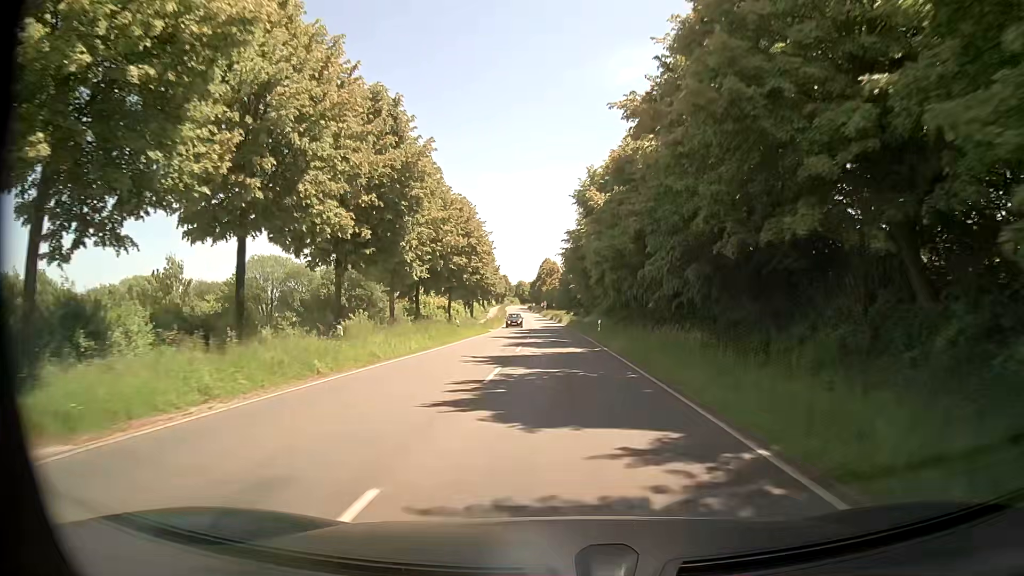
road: secondary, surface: asphalt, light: Day
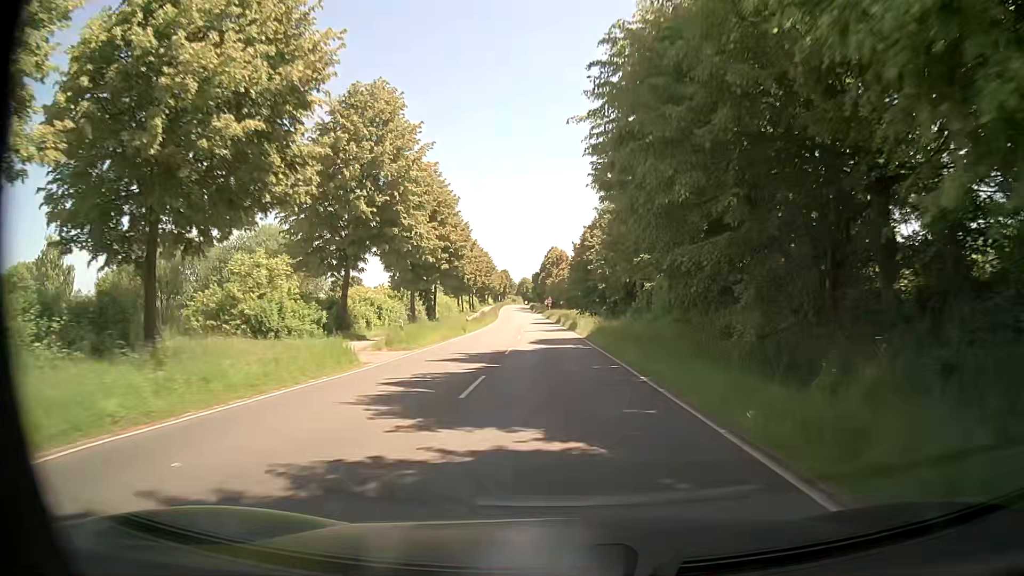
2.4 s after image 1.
(-0.2, +38.7) m; 0°
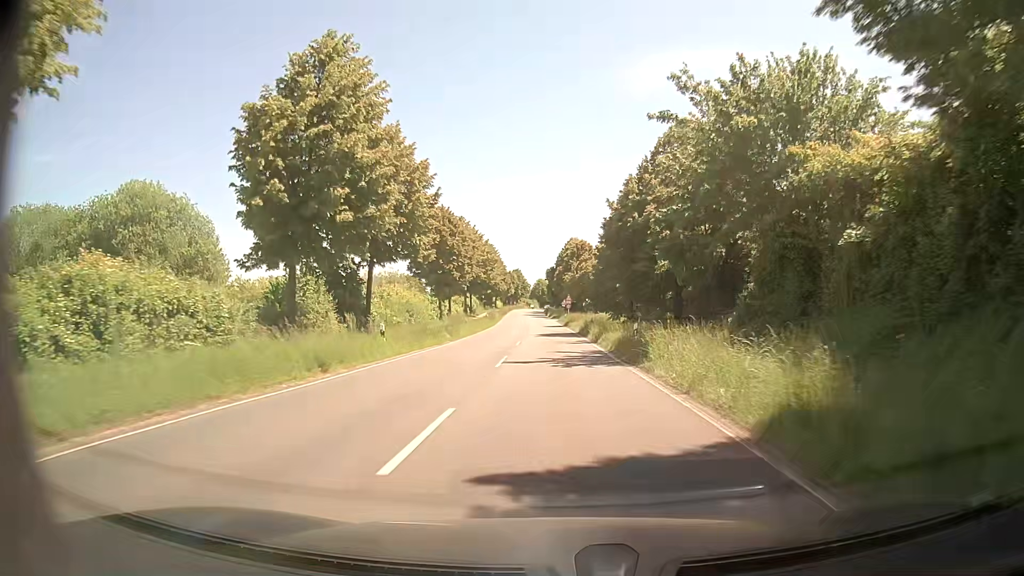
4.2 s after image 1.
(-0.7, +29.7) m; -2°
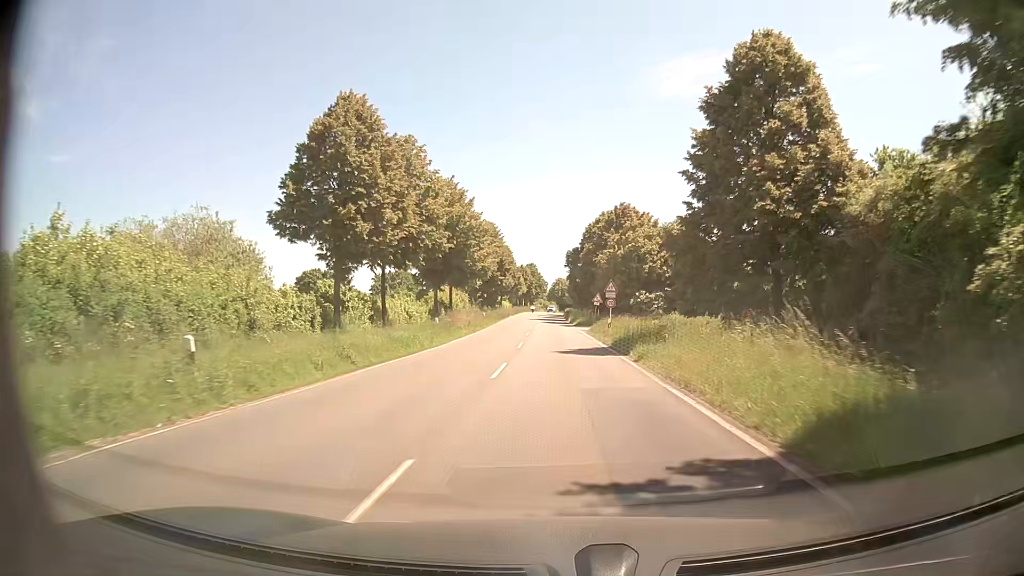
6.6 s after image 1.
(-0.6, +39.8) m; -2°
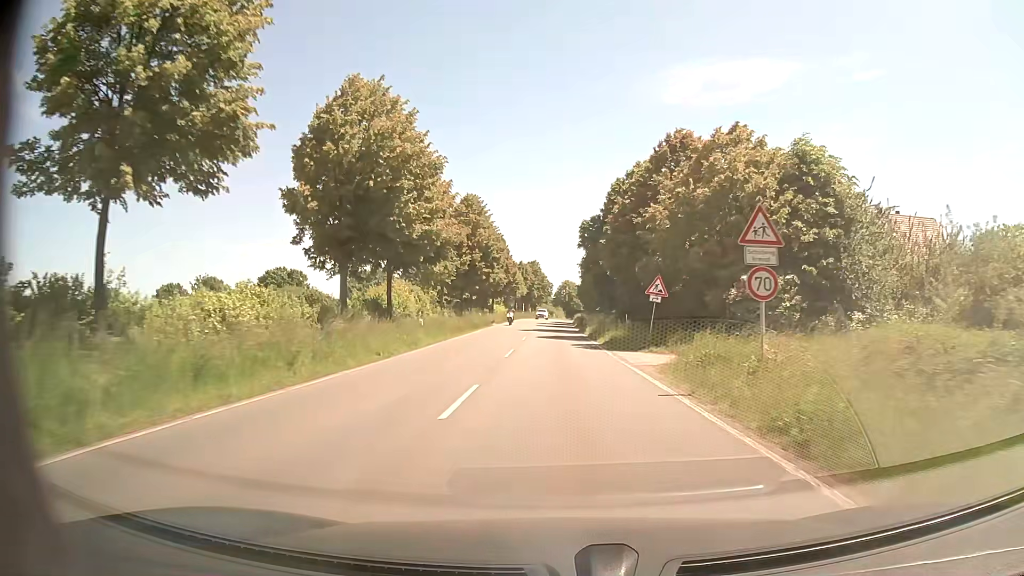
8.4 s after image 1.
(+0.1, +29.8) m; 0°
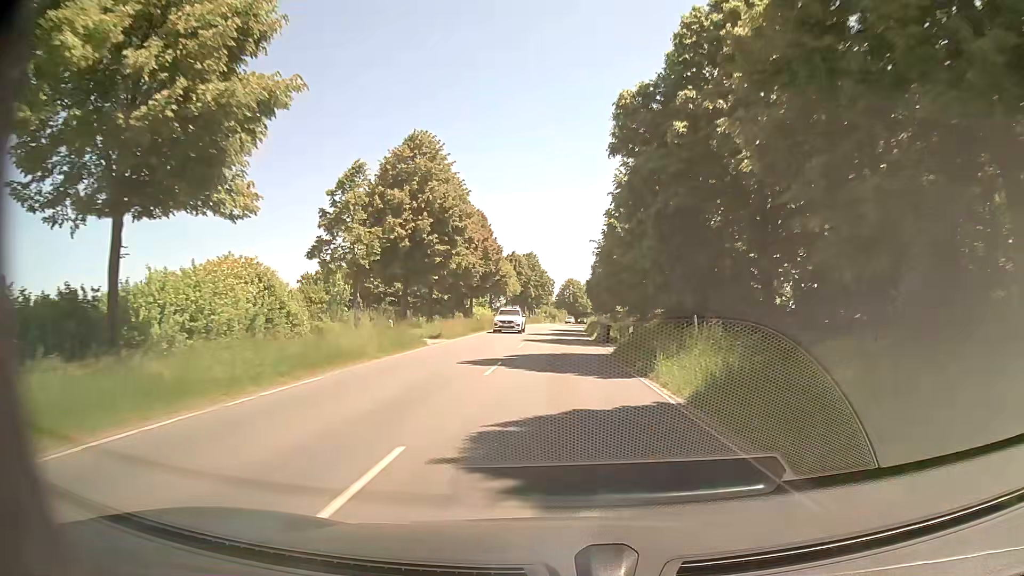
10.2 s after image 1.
(0.0, +29.9) m; 0°
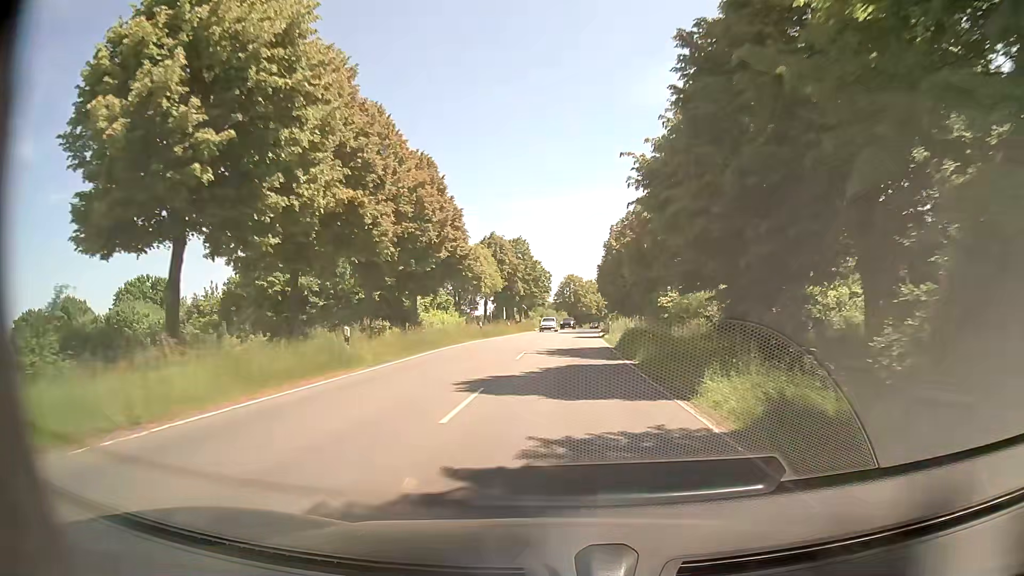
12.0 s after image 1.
(-0.1, +30.5) m; -1°
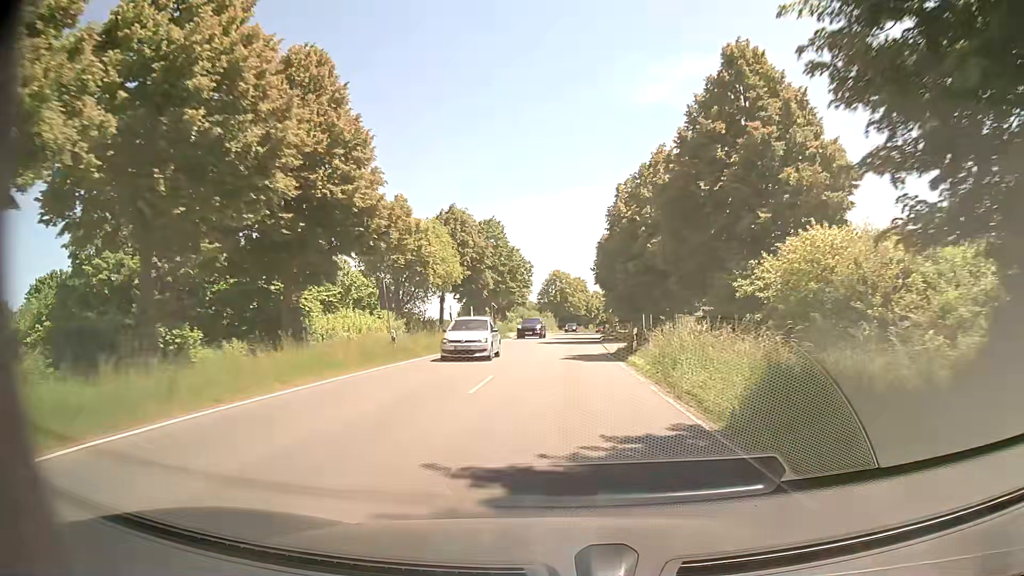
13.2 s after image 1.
(+0.4, +20.7) m; +2°
(0, +10) (0, +20) (0, +30) (0, +40) (+1, +50) (+1, +60) (+2, +70) (+3, +80) (+4, +90) (+5, +100) m
